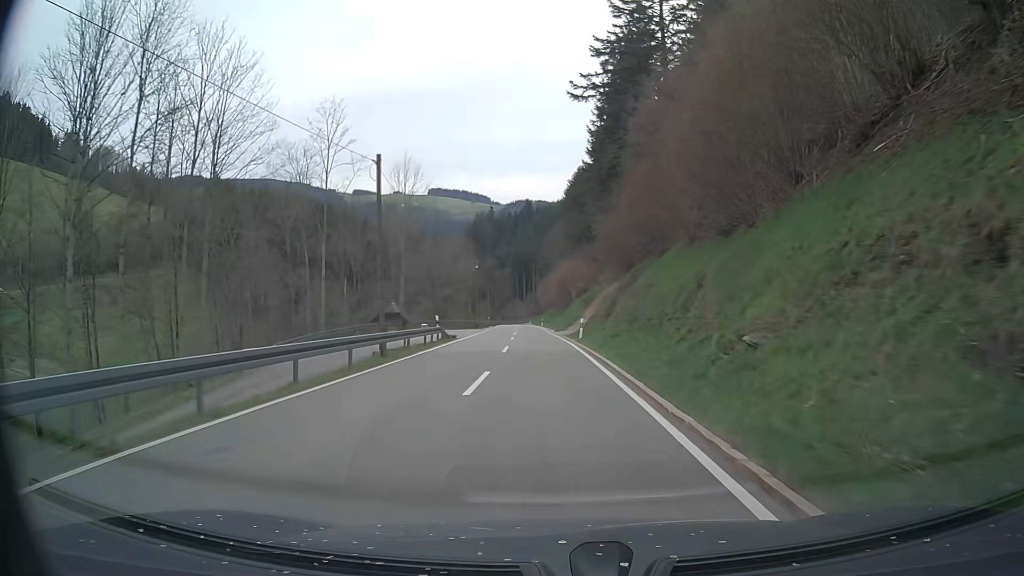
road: tertiary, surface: asphalt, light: Day
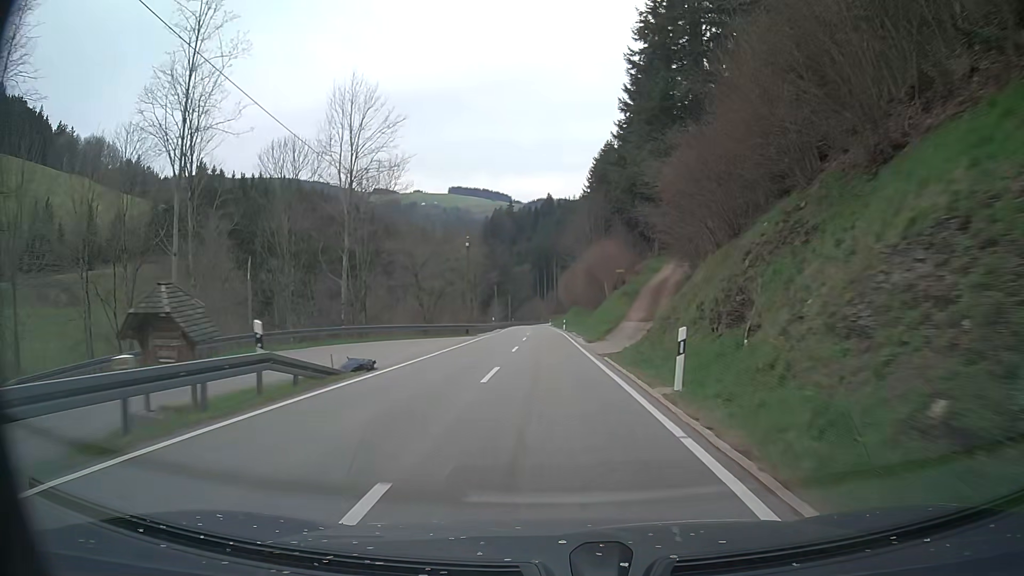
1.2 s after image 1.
(-0.2, +22.2) m; -2°
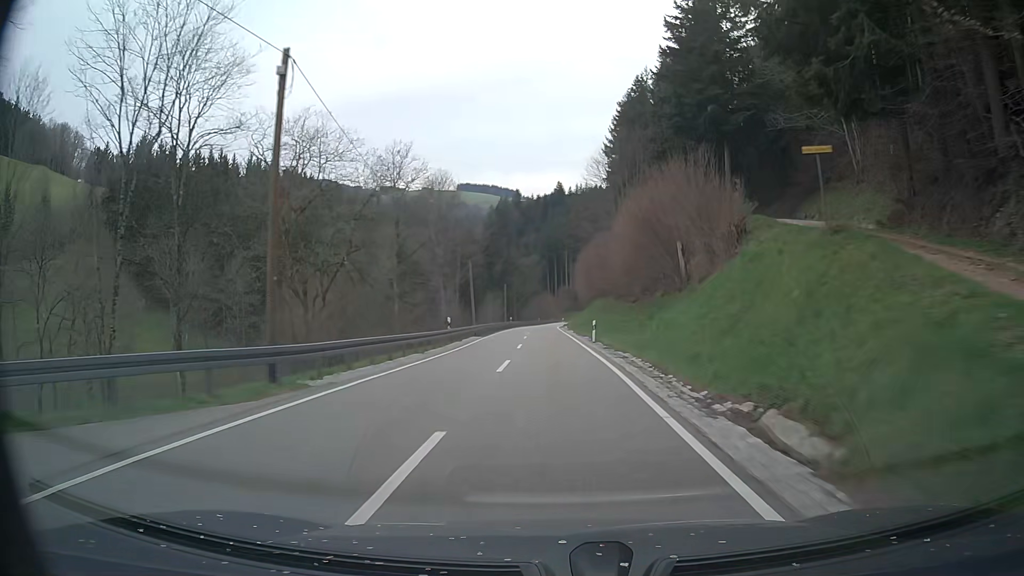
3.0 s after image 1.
(-0.4, +34.1) m; -1°
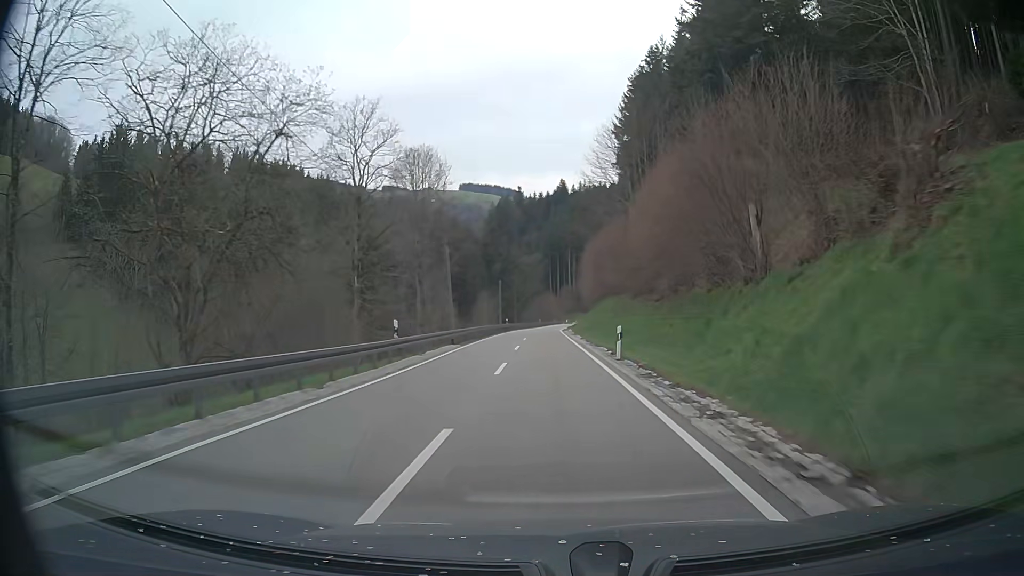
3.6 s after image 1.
(0.0, +11.6) m; 0°
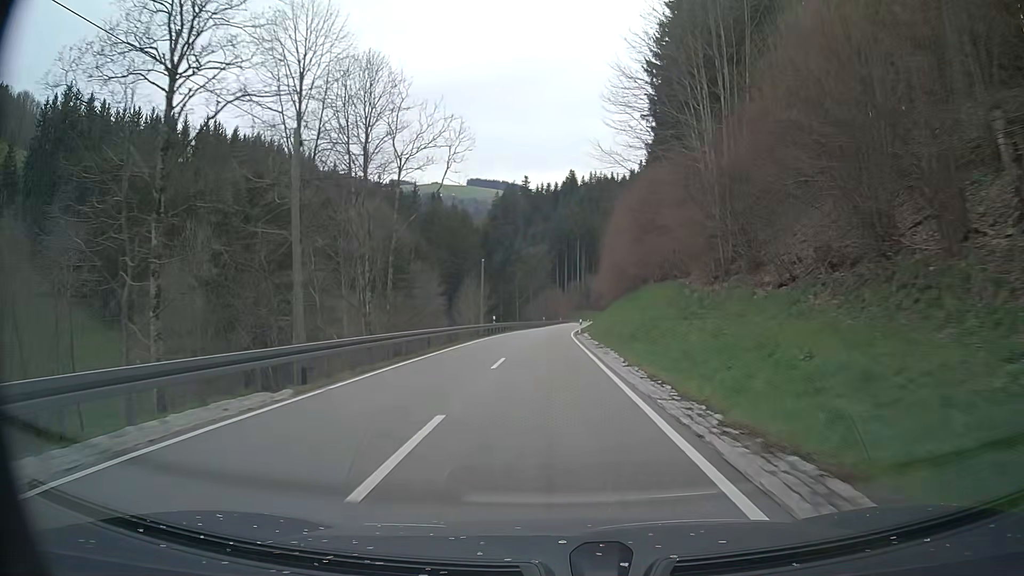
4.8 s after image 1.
(0.0, +23.6) m; 0°
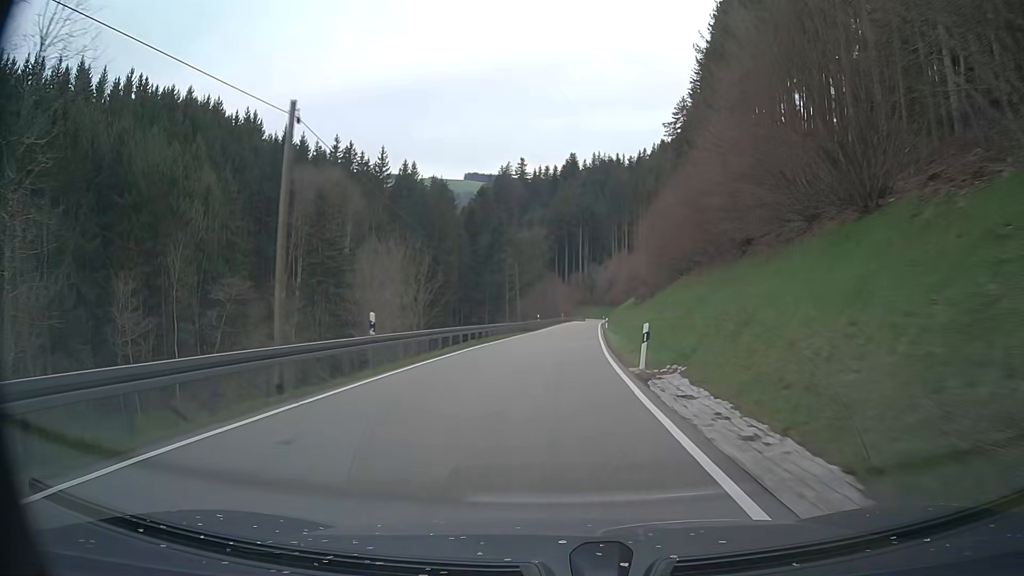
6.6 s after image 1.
(-0.4, +36.3) m; 0°
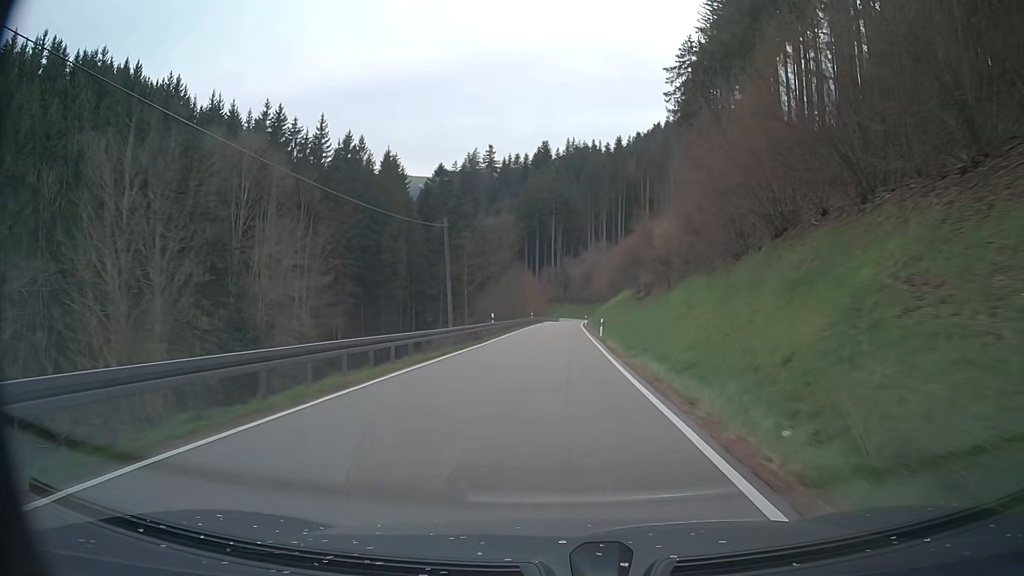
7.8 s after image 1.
(+0.4, +24.8) m; +2°
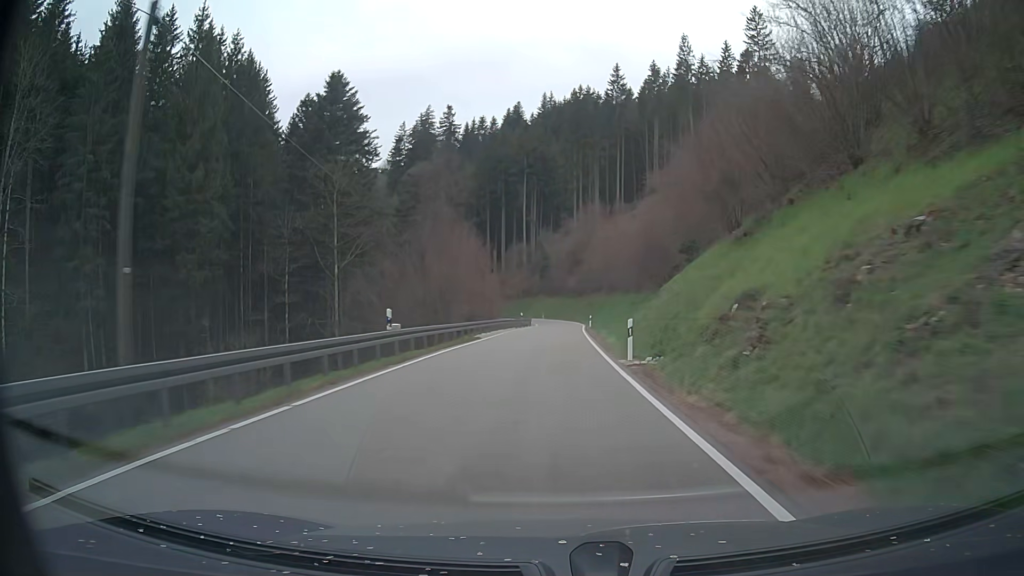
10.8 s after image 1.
(+1.4, +62.7) m; +2°
(0, +10) (0, +20) (0, +30) (+1, +40) (+1, +50) (+2, +60) (+2, +70) (+2, +80) (+2, +90) (+1, +100) m
